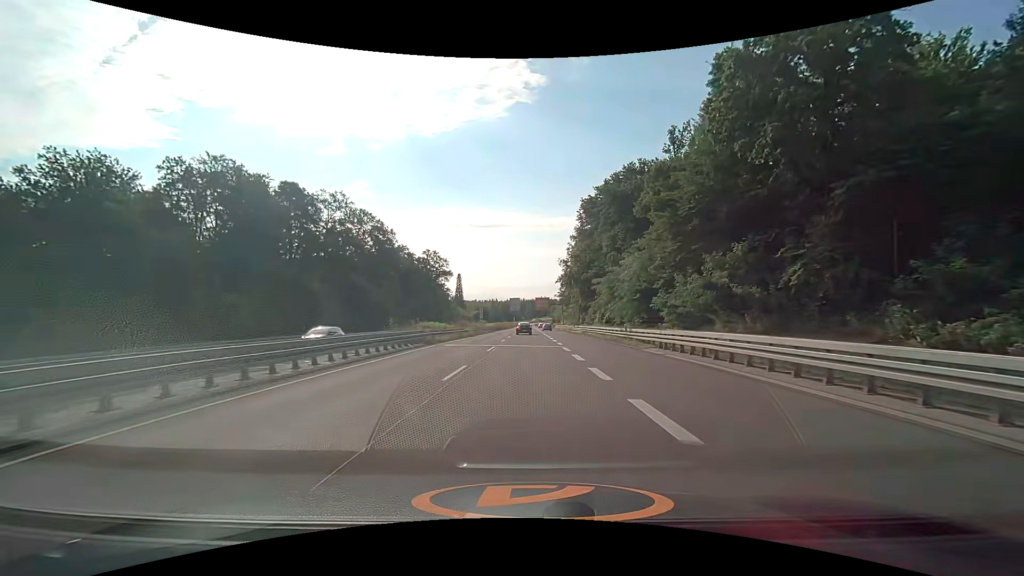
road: trunk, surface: asphalt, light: Day
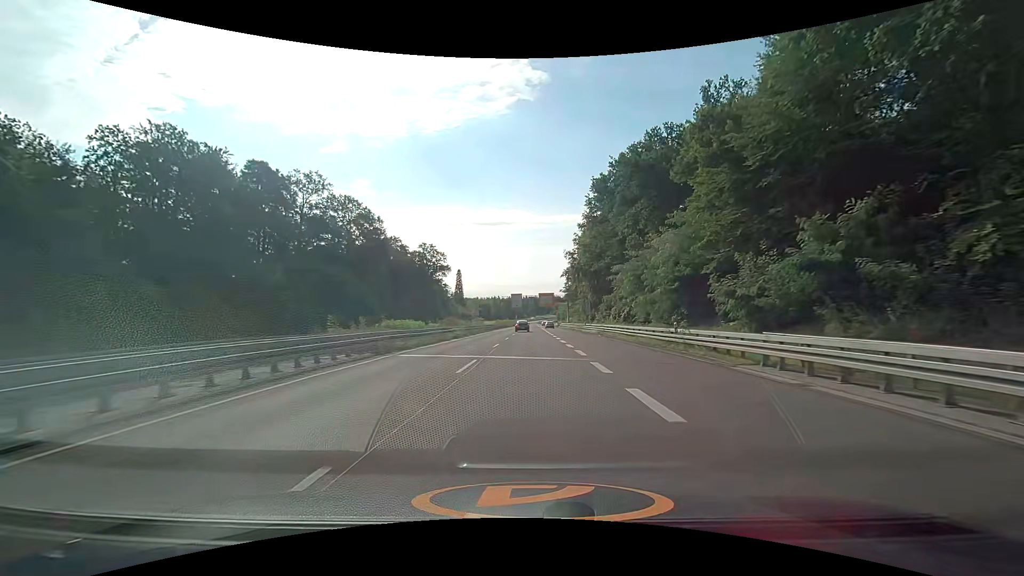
(-0.1, +10.9) m; 0°
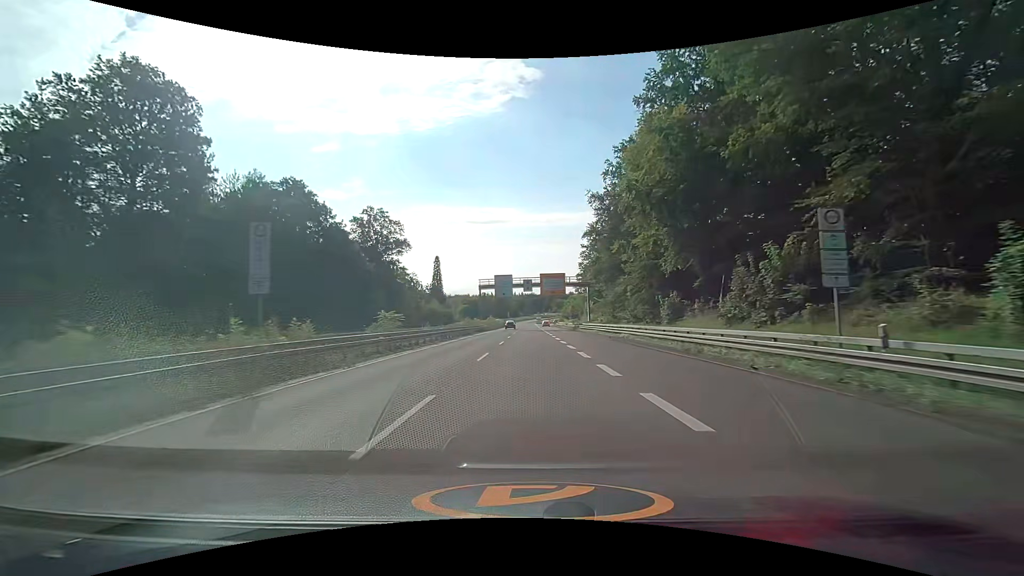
(+0.2, +54.3) m; 0°
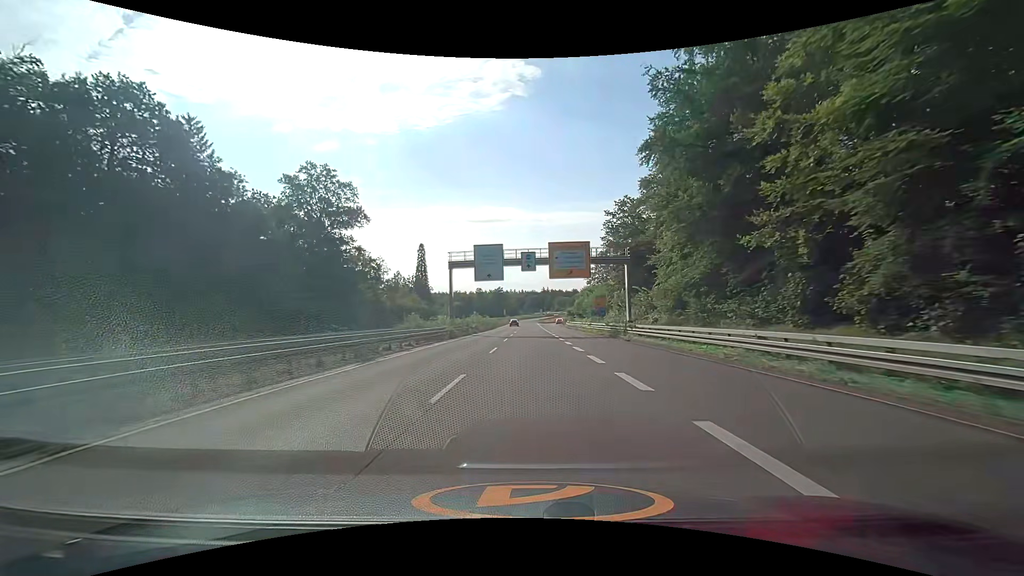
(-0.1, +32.4) m; 0°
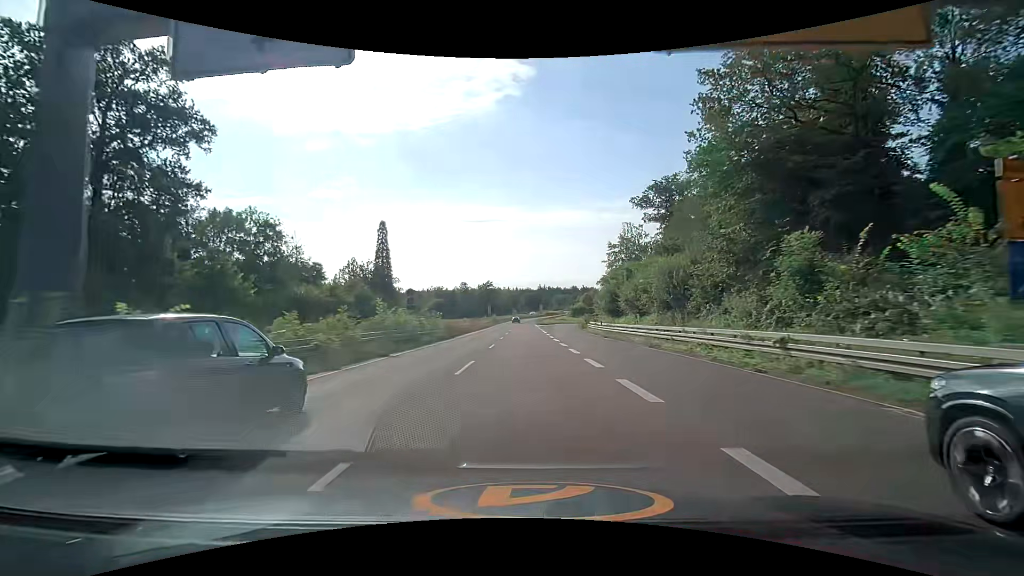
(+0.3, +43.1) m; +1°
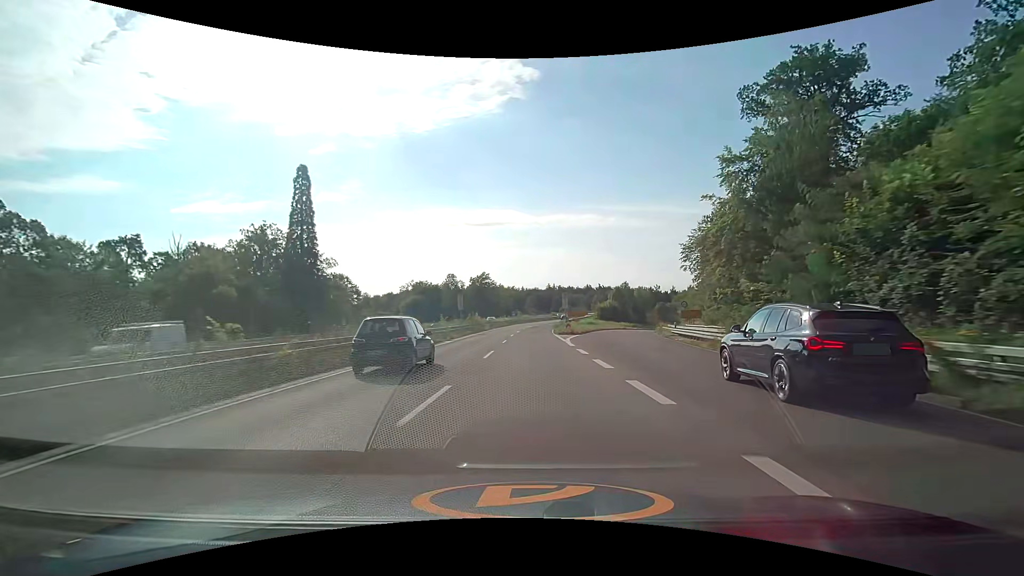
(-0.7, +53.9) m; -1°
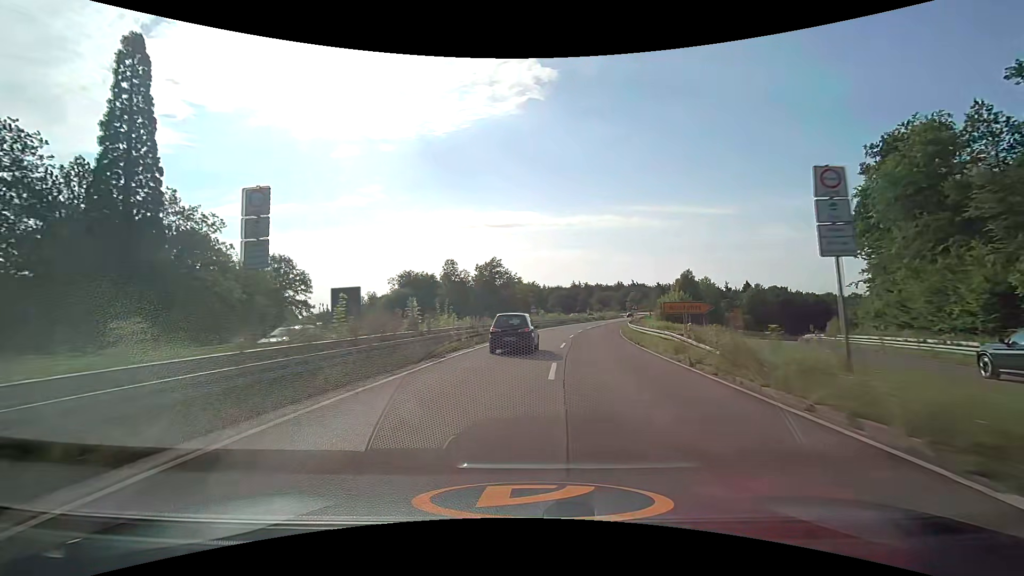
(-1.3, +42.8) m; -3°
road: trunk_link
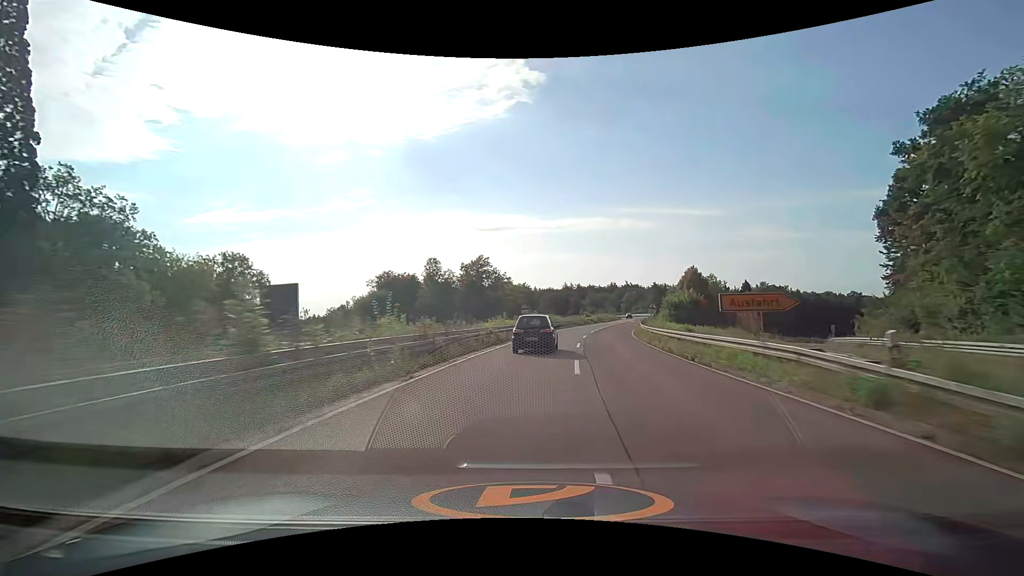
(+0.1, +10.7) m; +1°
(0, +10) (+1, +20) (+2, +30) (+3, +40) (+4, +50) (+6, +60) (+9, +69) (+11, +79) (+14, +89) (+17, +98) m
